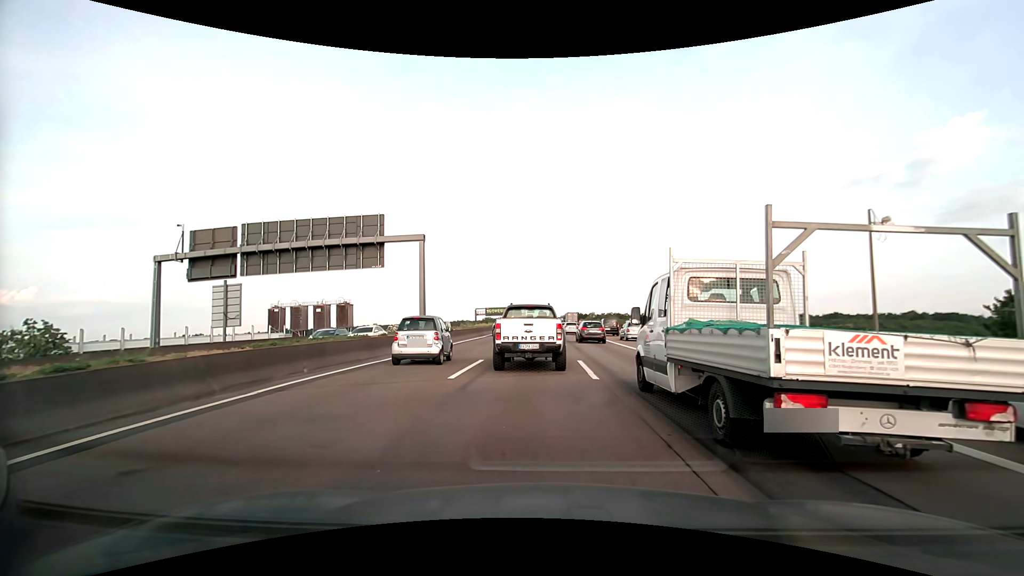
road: motorway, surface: asphalt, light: Day
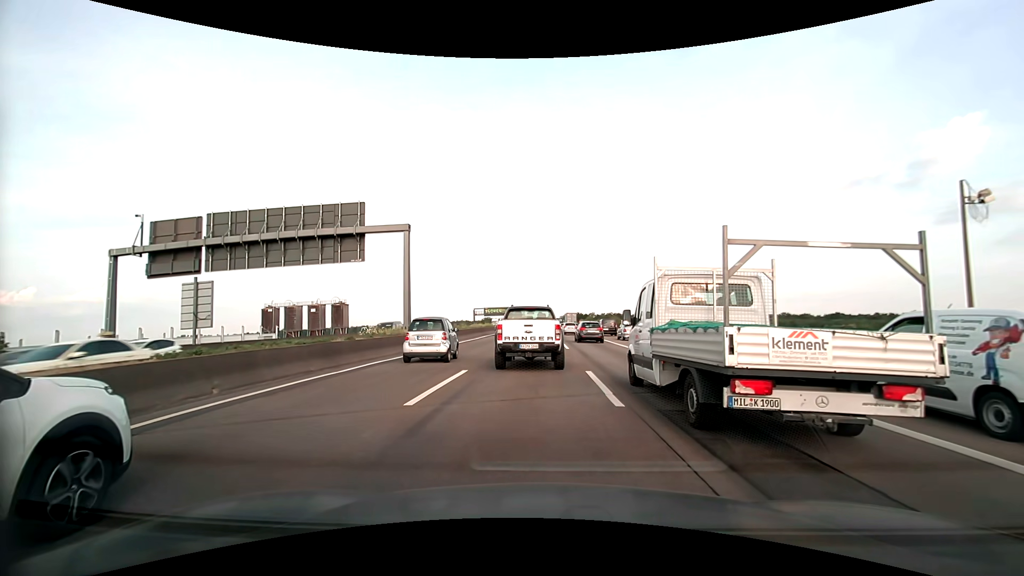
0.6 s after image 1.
(0.0, +3.8) m; 0°
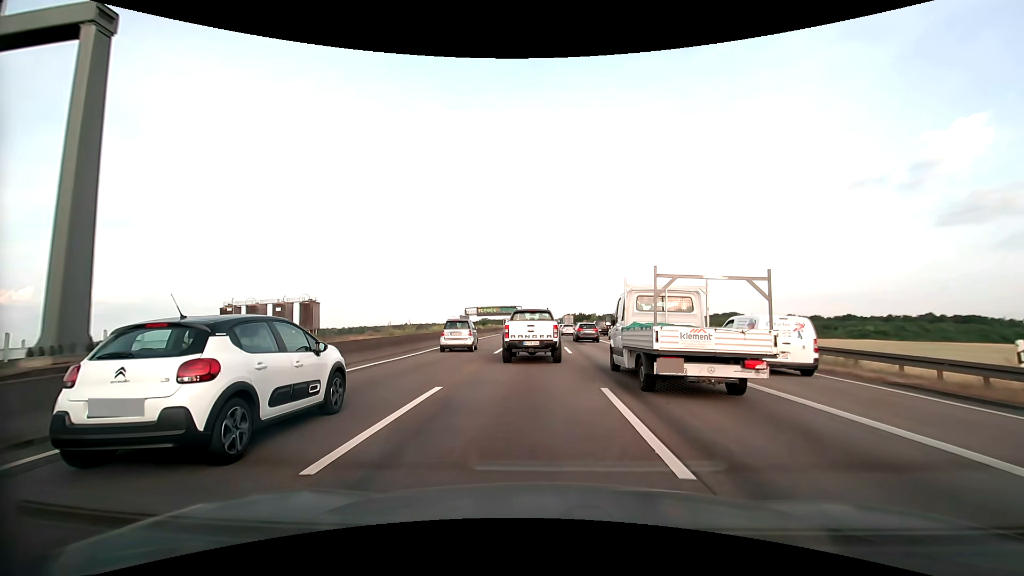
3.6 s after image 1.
(-0.1, +21.9) m; -1°
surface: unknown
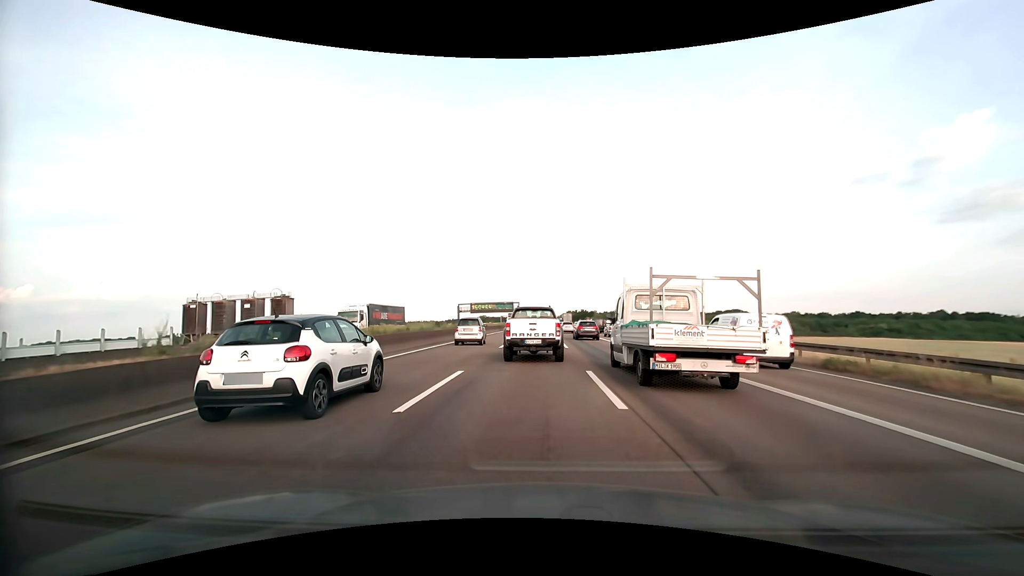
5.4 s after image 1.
(+0.2, +15.1) m; +1°
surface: asphalt
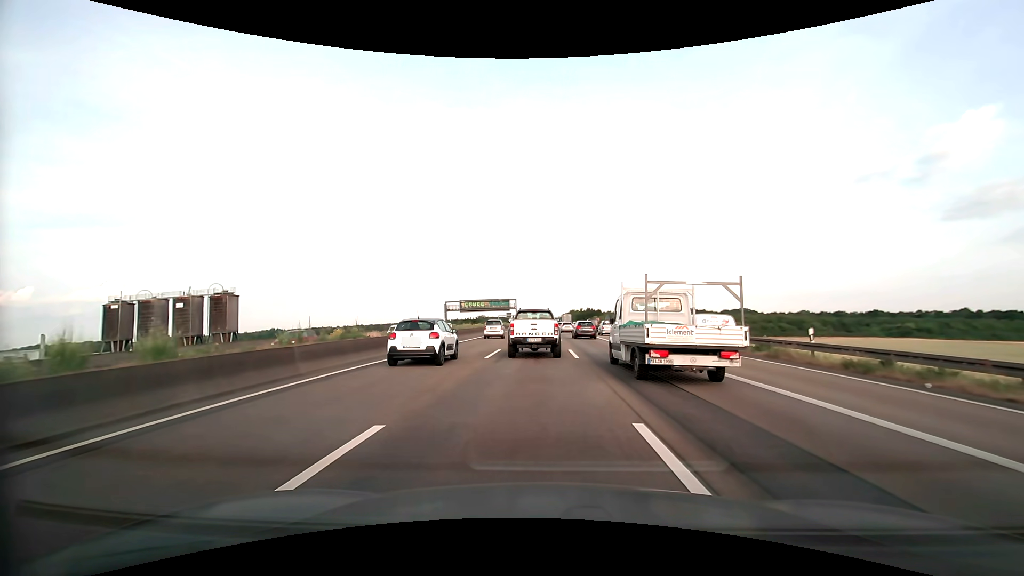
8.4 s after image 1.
(-0.1, +24.8) m; 0°
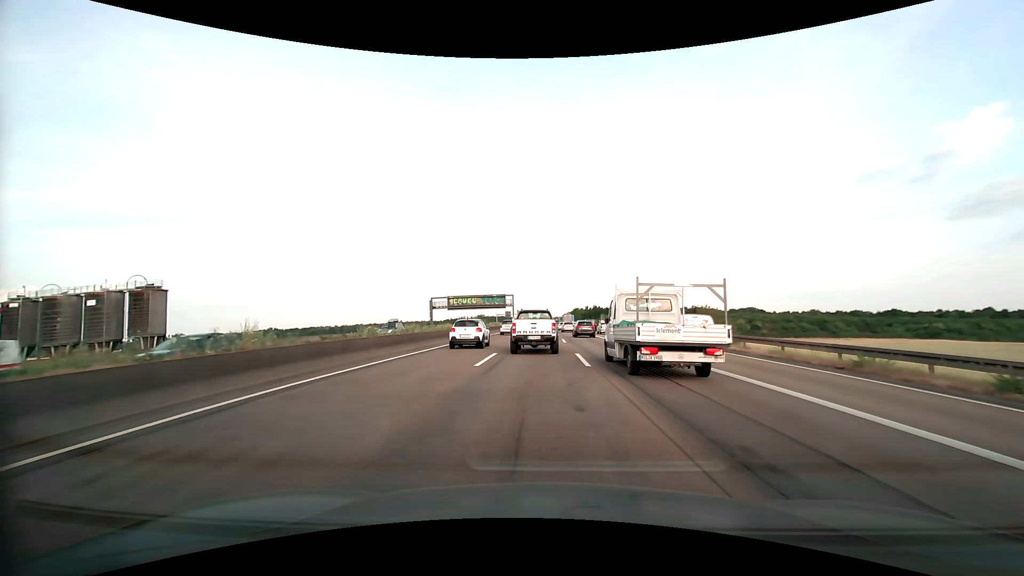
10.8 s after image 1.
(-0.1, +21.6) m; 0°
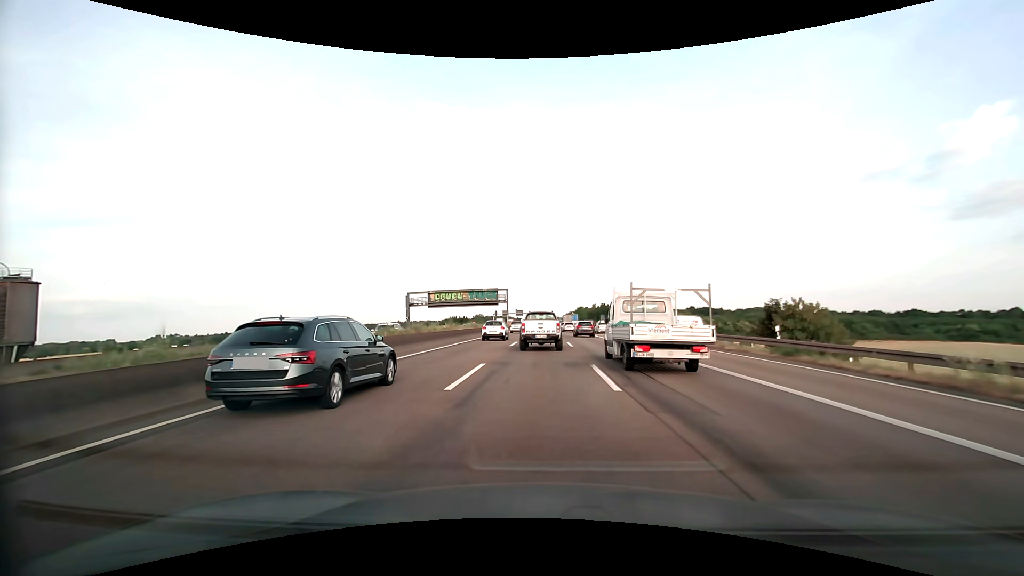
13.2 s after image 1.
(0.0, +23.3) m; 0°
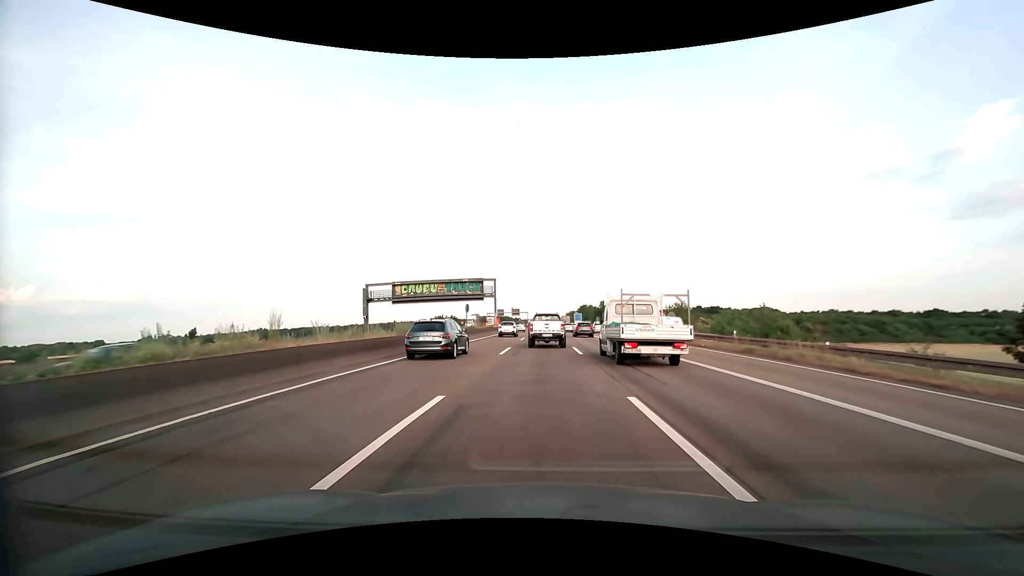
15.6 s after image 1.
(0.0, +25.0) m; 0°
(0, +10) (0, +20) (0, +30) (0, +40) (0, +50) (0, +60) (0, +70) (0, +80) (0, +90) (0, +100) m
